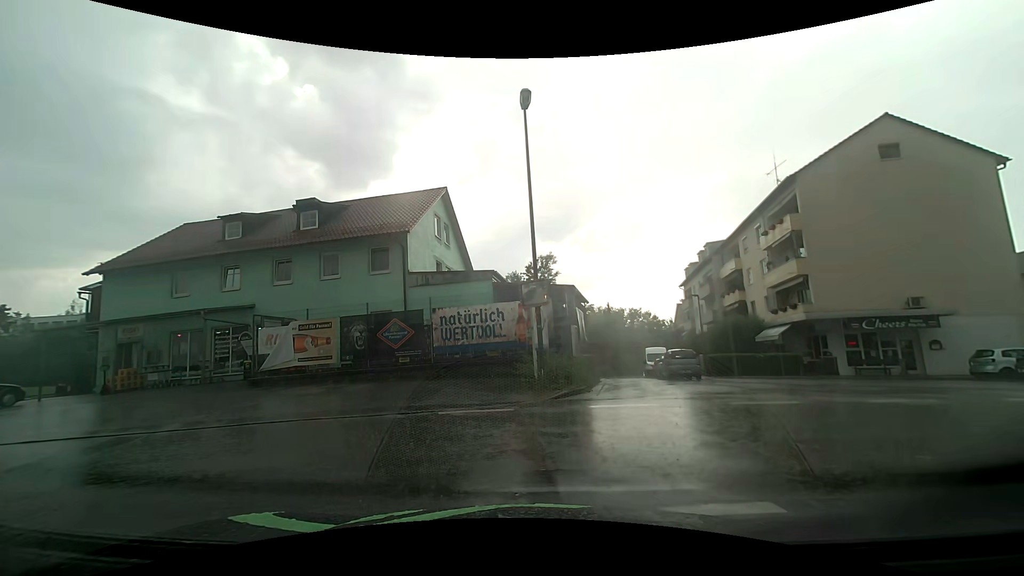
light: Day
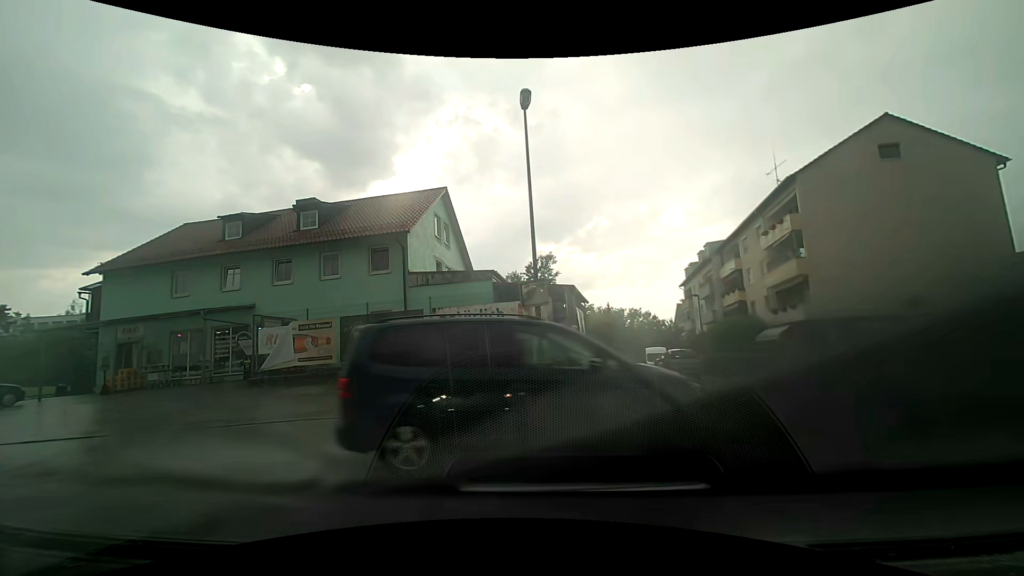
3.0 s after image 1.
(0.0, 0.0) m; 0°
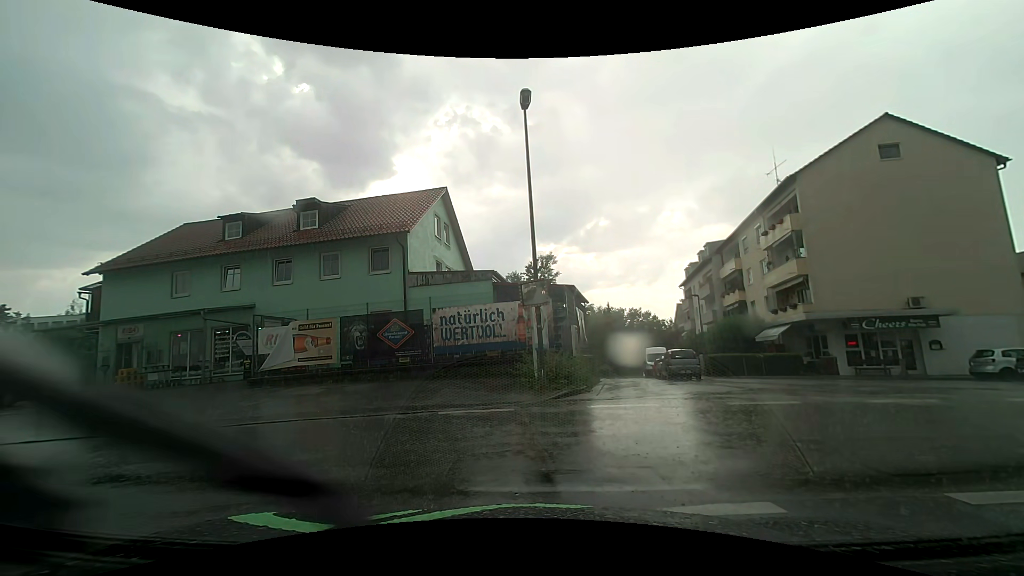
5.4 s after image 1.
(0.0, 0.0) m; 0°
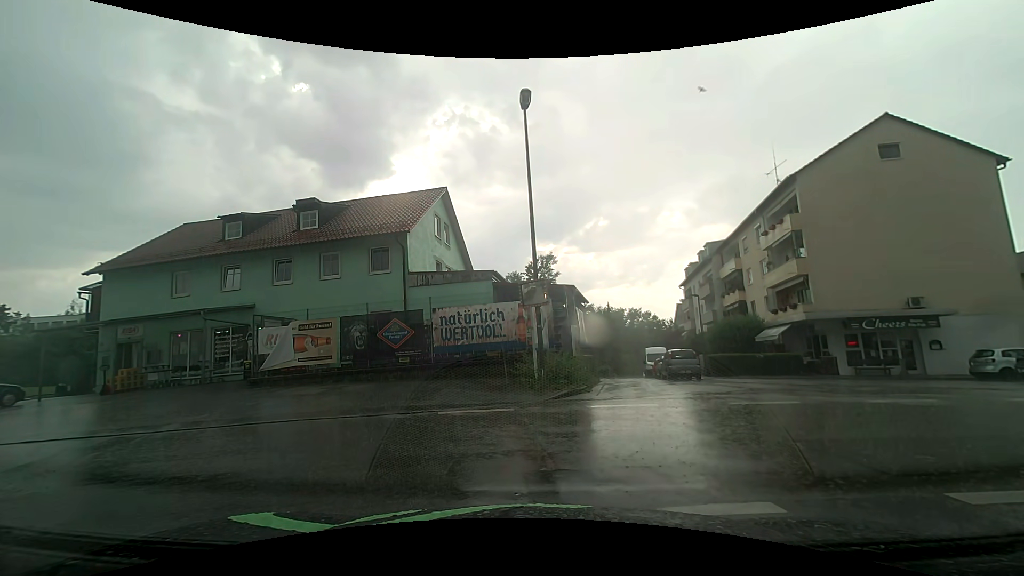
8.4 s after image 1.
(0.0, 0.0) m; 0°
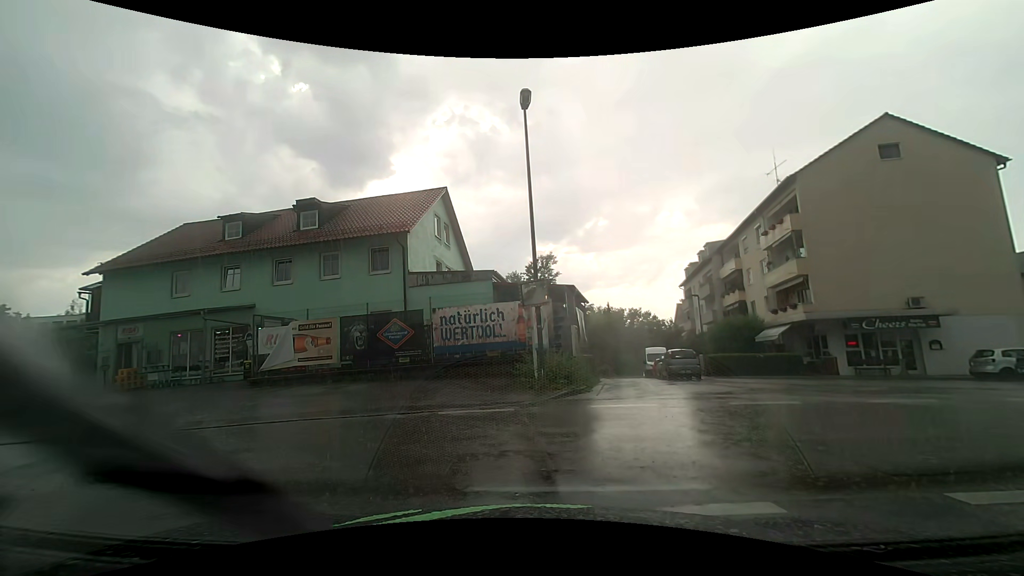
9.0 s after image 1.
(0.0, 0.0) m; 0°
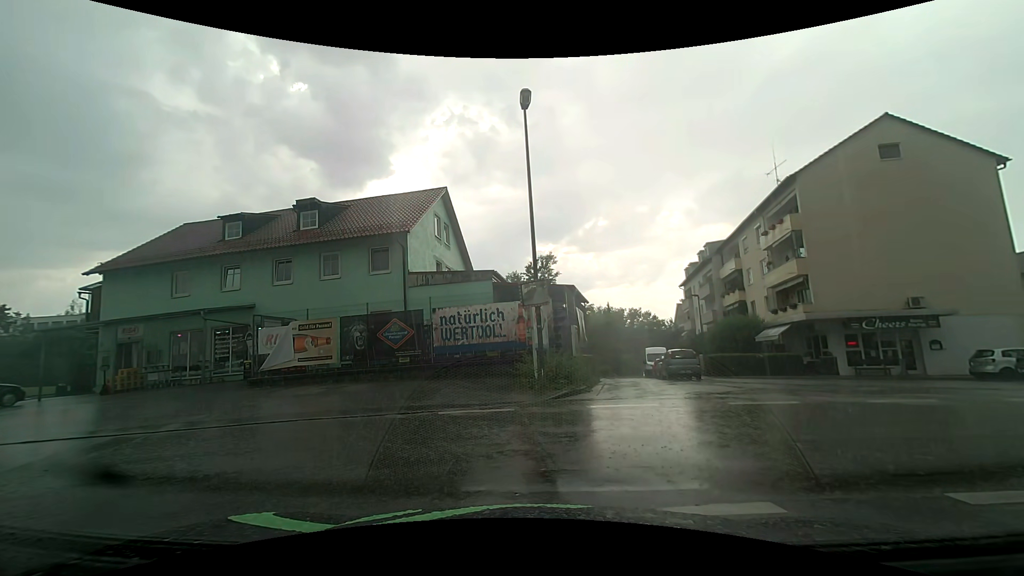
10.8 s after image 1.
(0.0, 0.0) m; 0°
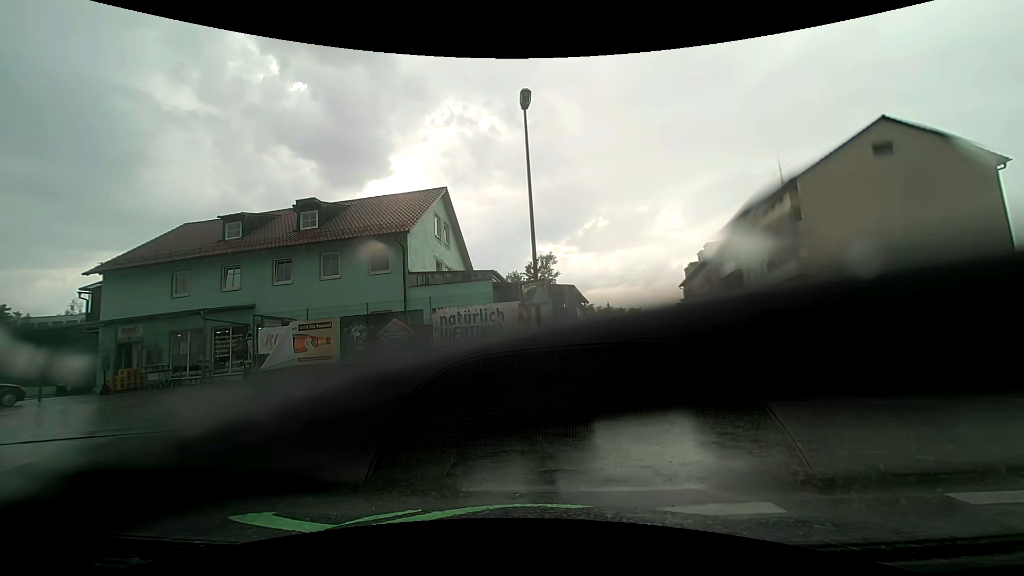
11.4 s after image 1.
(0.0, 0.0) m; 0°
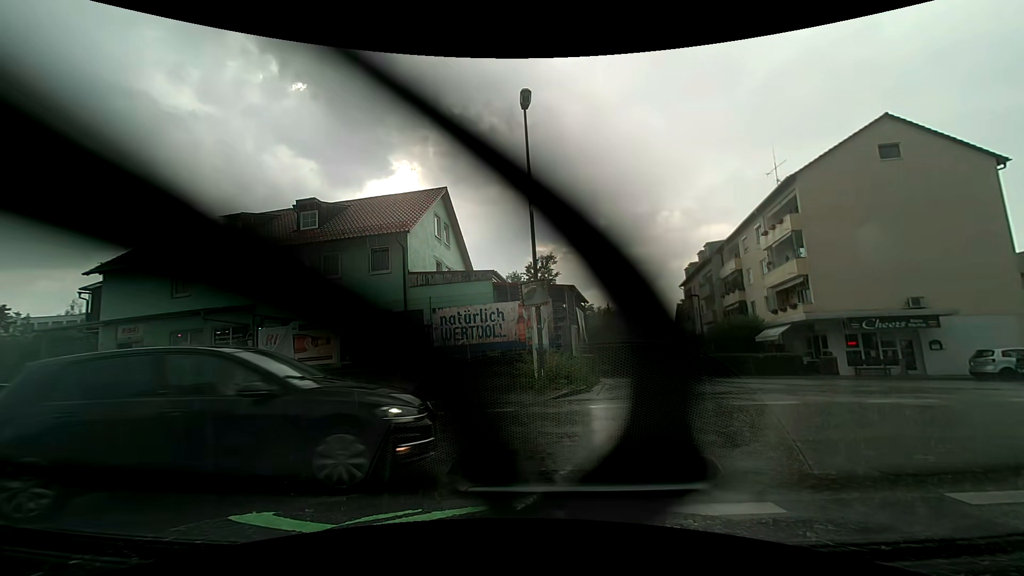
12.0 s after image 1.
(0.0, 0.0) m; 0°
